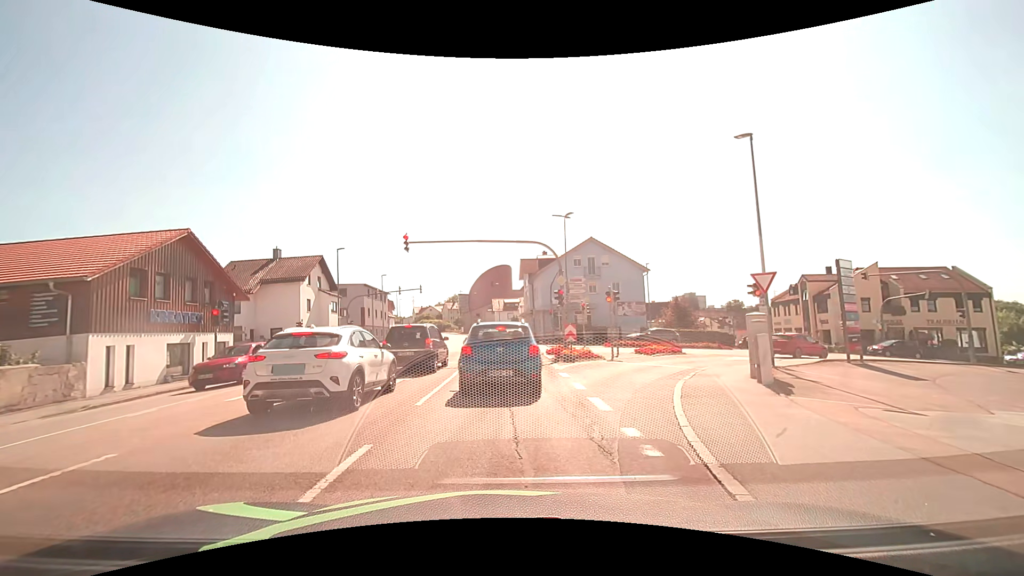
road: tertiary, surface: asphalt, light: Day
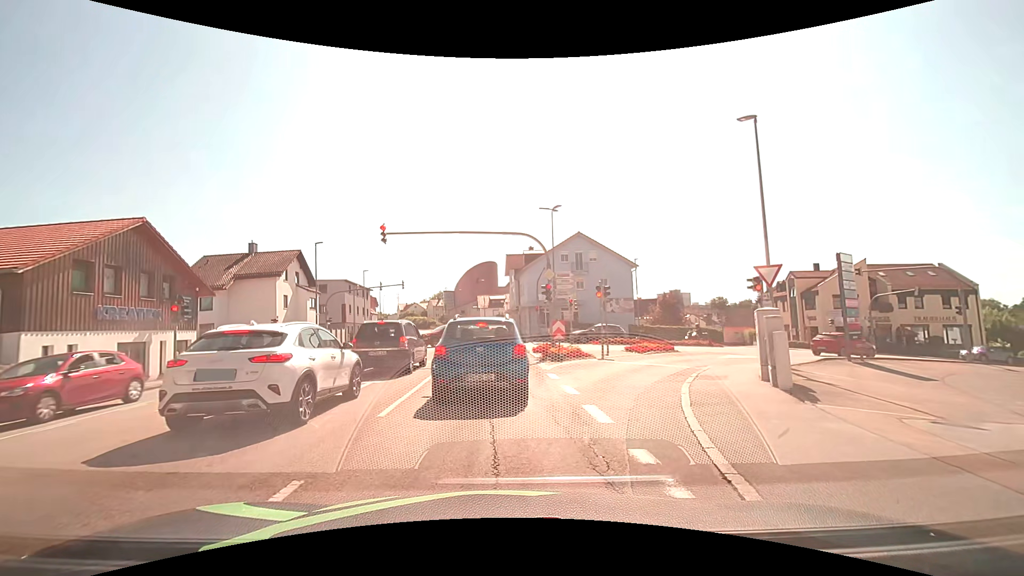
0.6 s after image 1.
(+0.1, +1.5) m; +2°
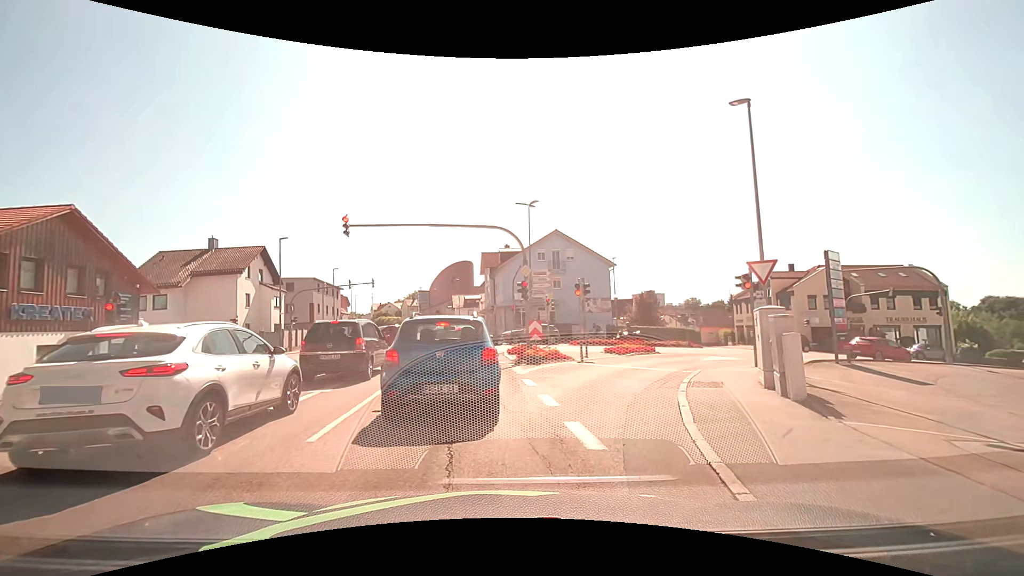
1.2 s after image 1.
(0.0, +1.5) m; +1°
